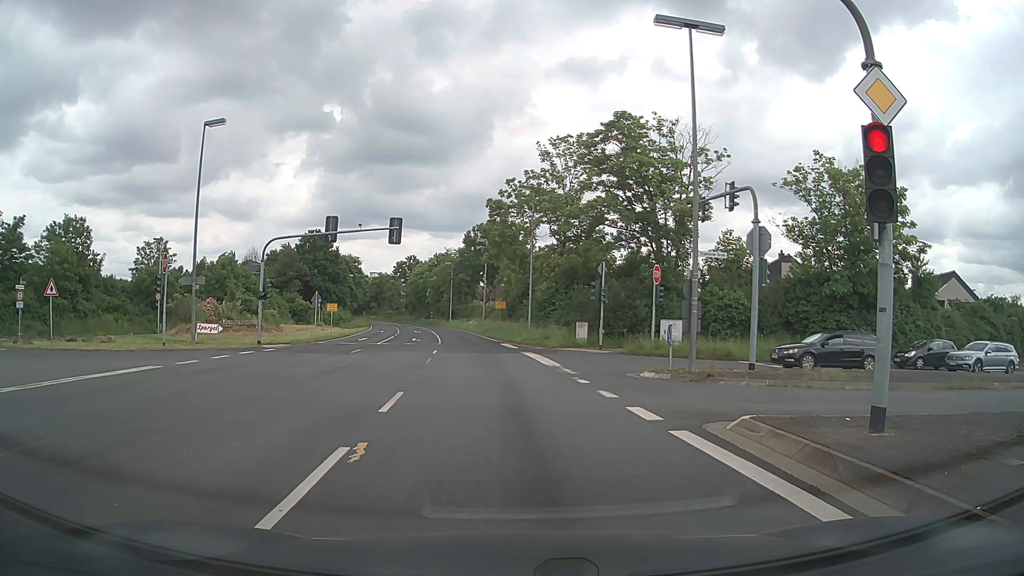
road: primary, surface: asphalt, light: Day
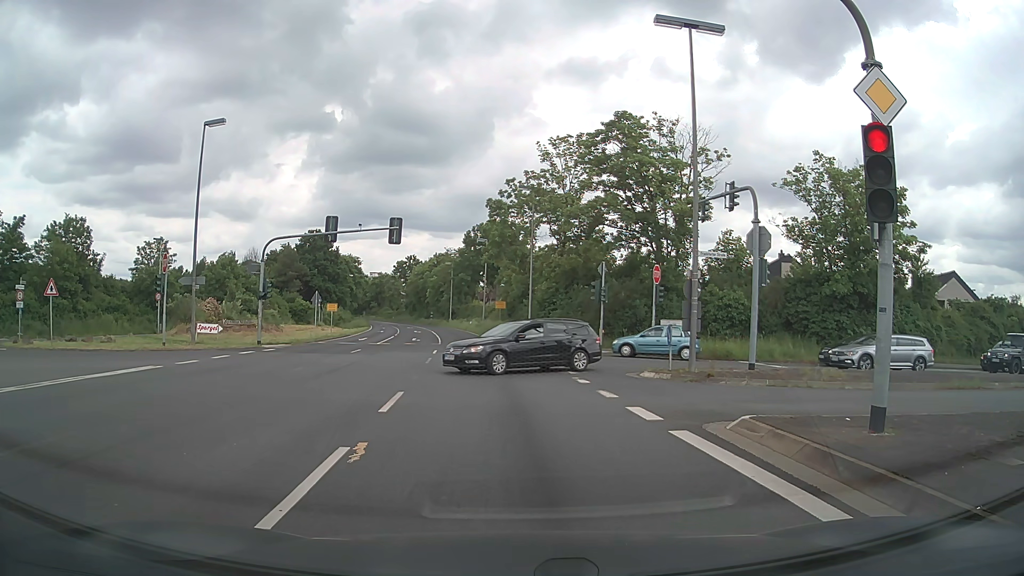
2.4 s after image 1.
(0.0, 0.0) m; 0°
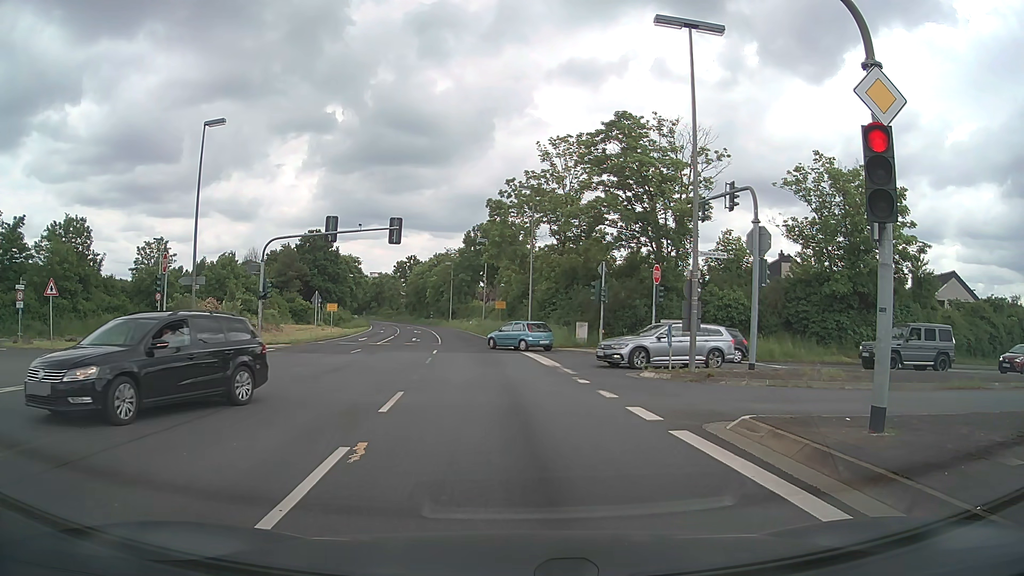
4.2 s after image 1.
(0.0, 0.0) m; 0°
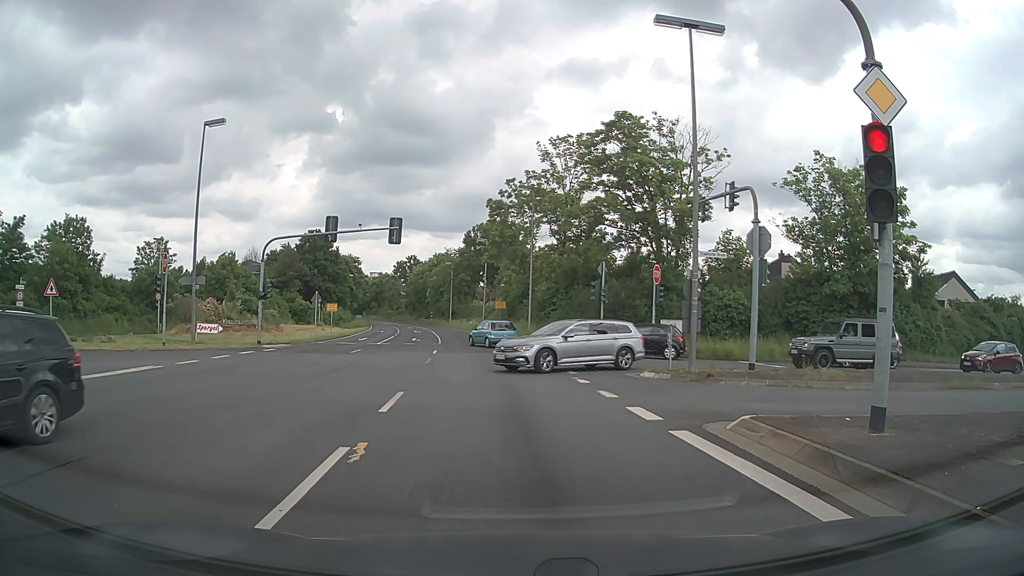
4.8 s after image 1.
(0.0, 0.0) m; 0°
(0, +10) (-1, +20) (-2, +30) (-3, +40) (-4, +50) (-6, +60) (-8, +69) (-10, +79) (-12, +89) (-14, +99) m
